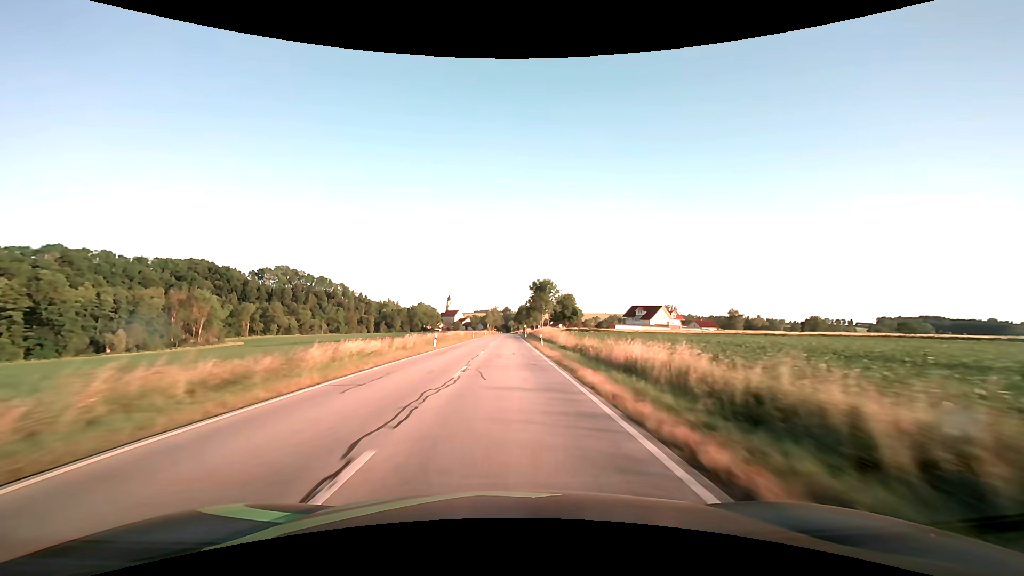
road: secondary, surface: asphalt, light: Day
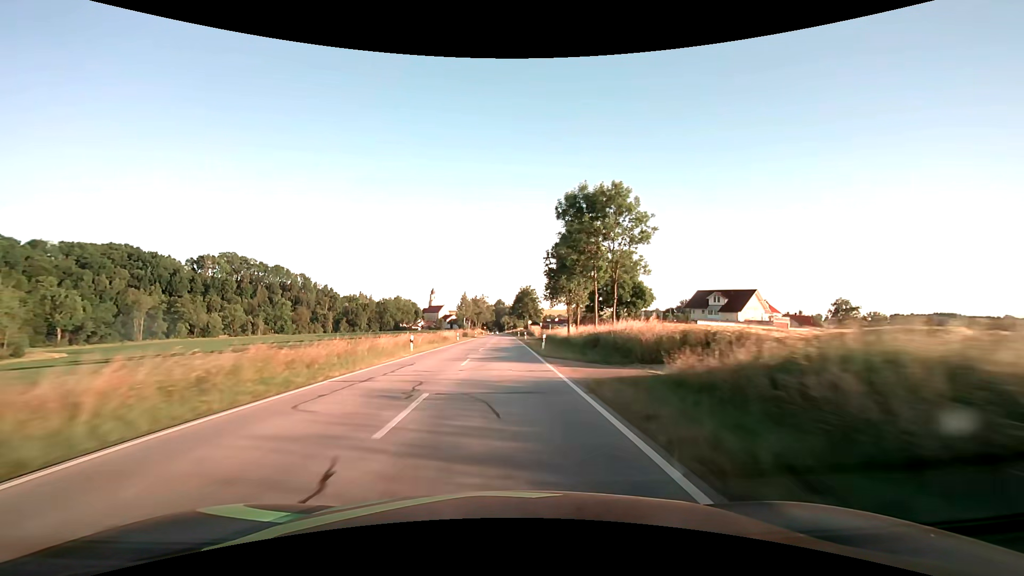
(+0.8, +79.2) m; +1°
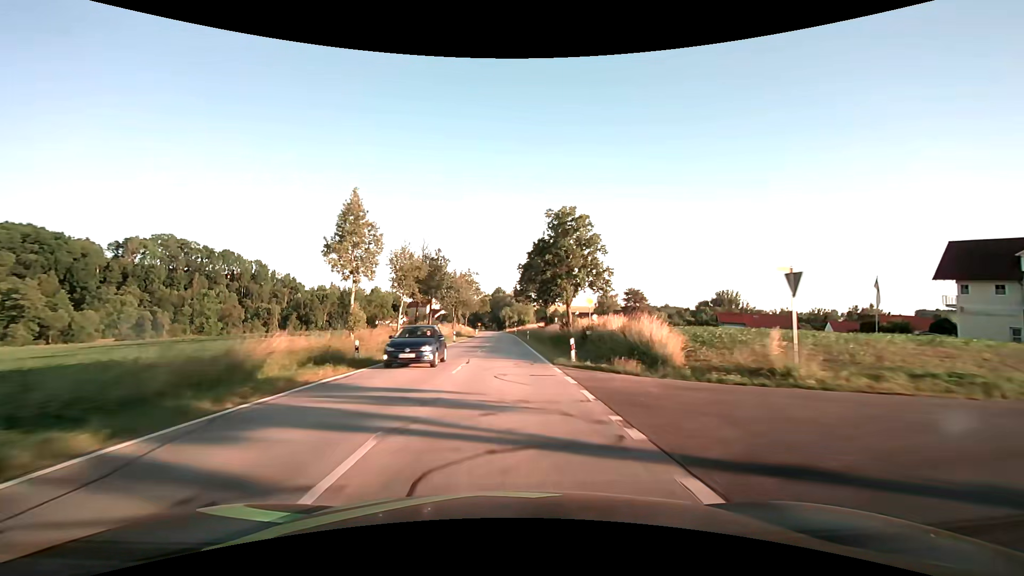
(-0.3, +75.2) m; 0°
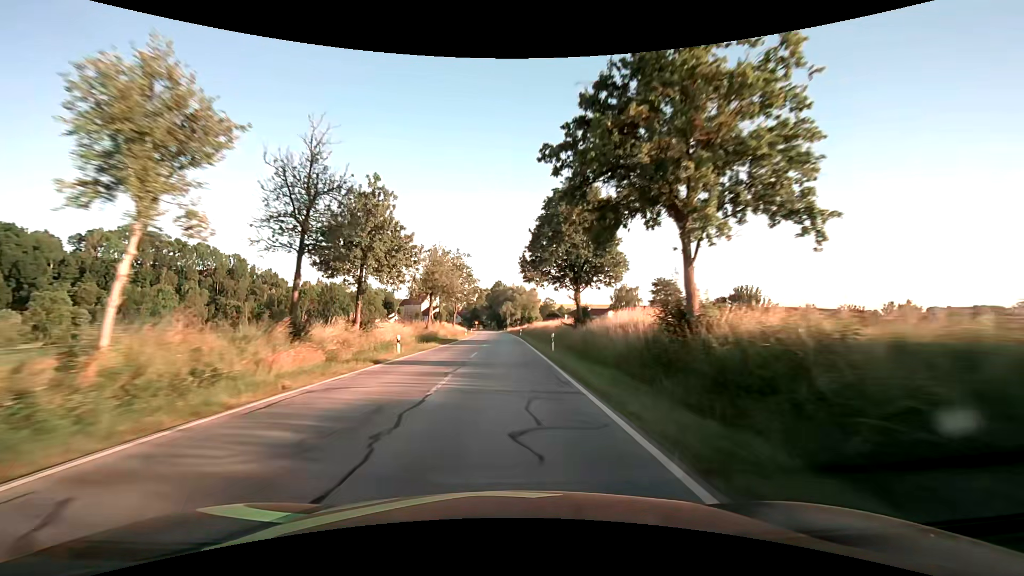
(+0.1, +28.3) m; 0°
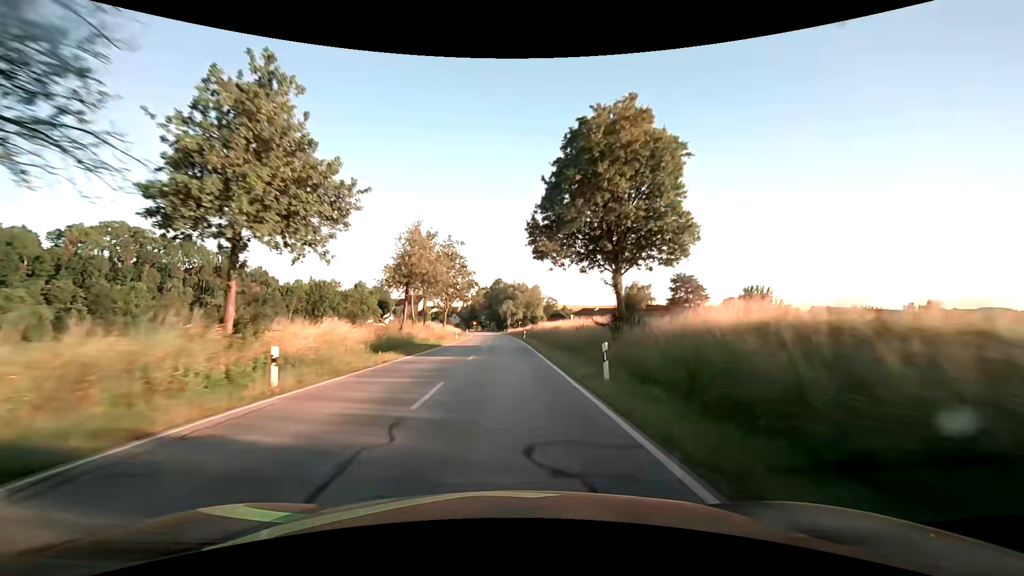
(-0.1, +13.7) m; -1°
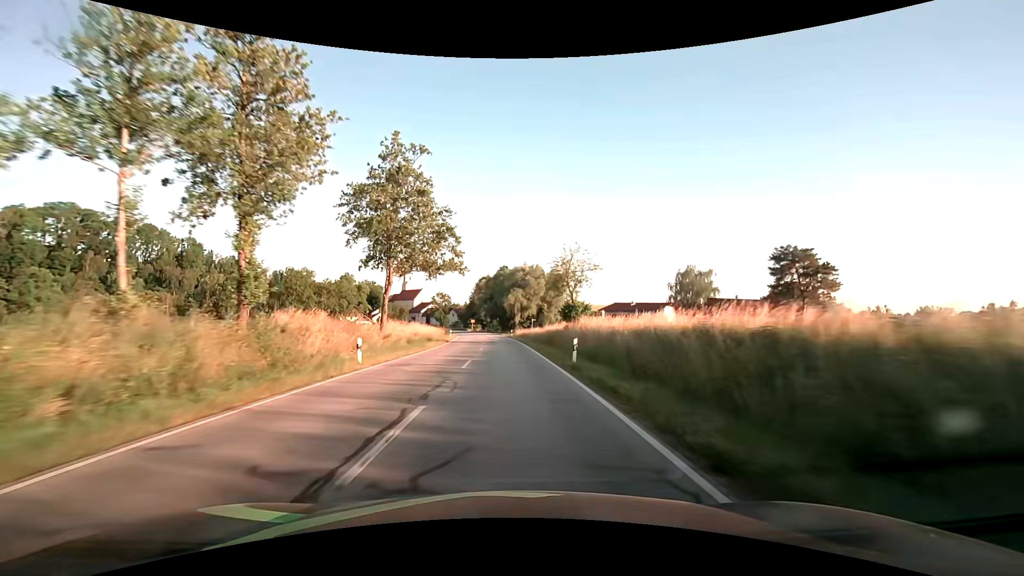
(+0.2, +39.6) m; 0°
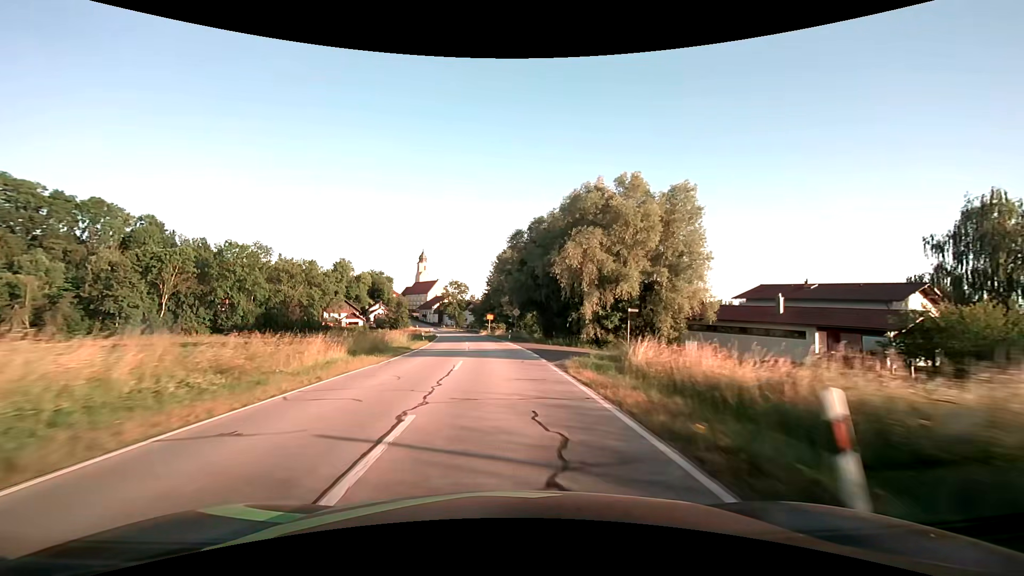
(-1.5, +60.6) m; -4°
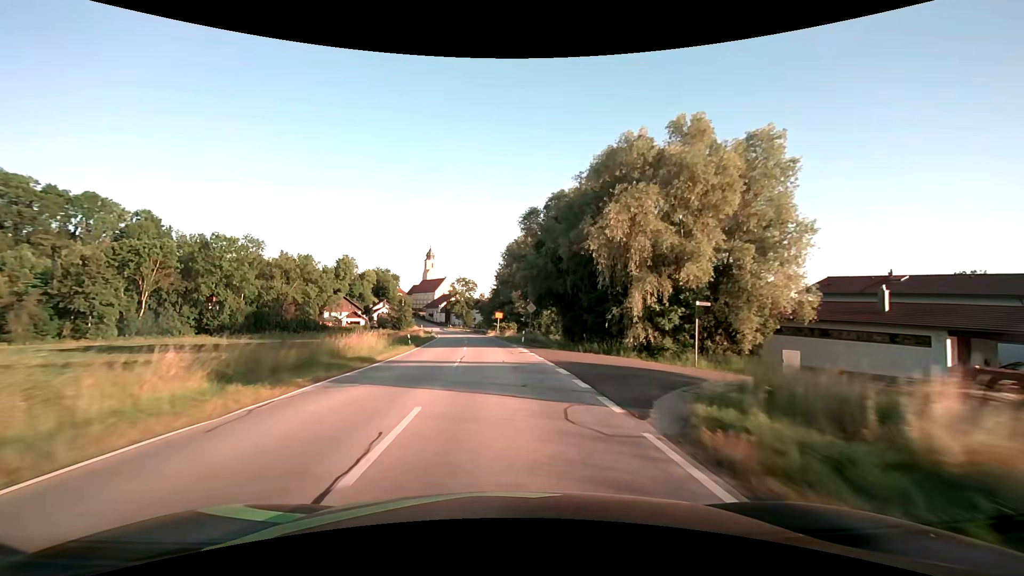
(-0.1, +11.3) m; -1°
(0, +10) (0, +20) (-1, +30) (-2, +40) (-3, +50) (-4, +60) (-5, +70) (-6, +80) (-8, +90) (-9, +99) m
